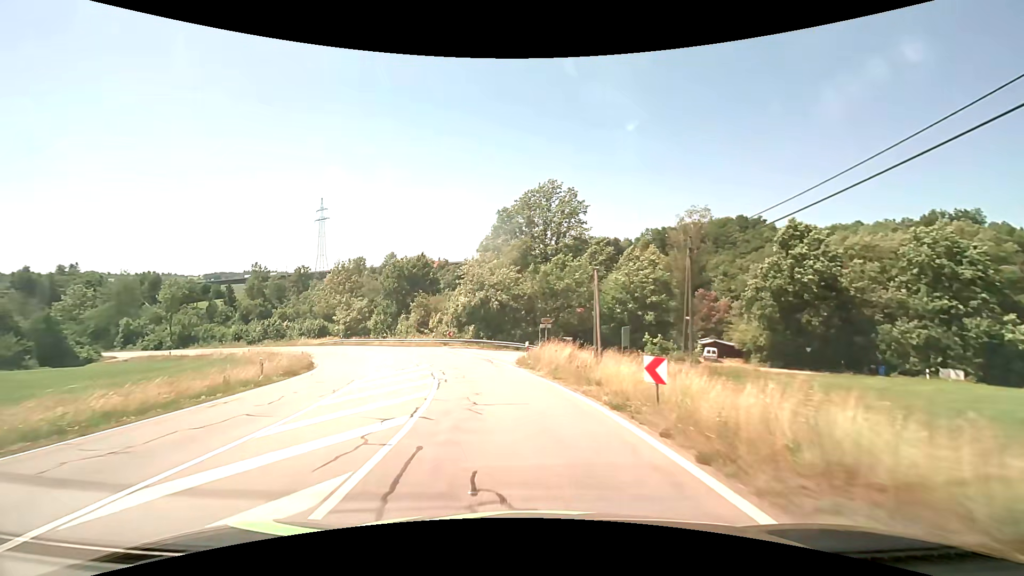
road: tertiary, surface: asphalt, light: Day
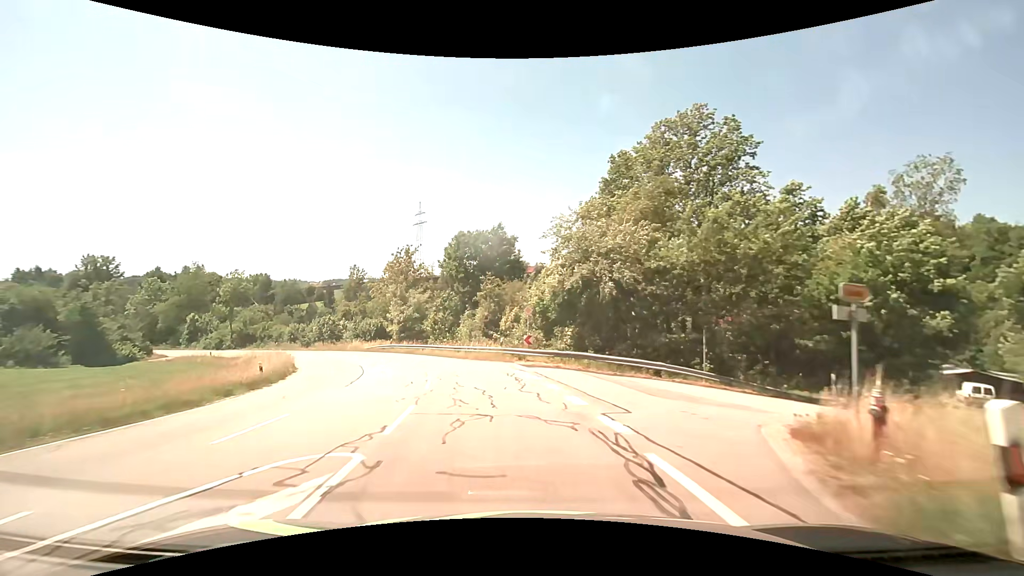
(-2.0, +20.7) m; -12°
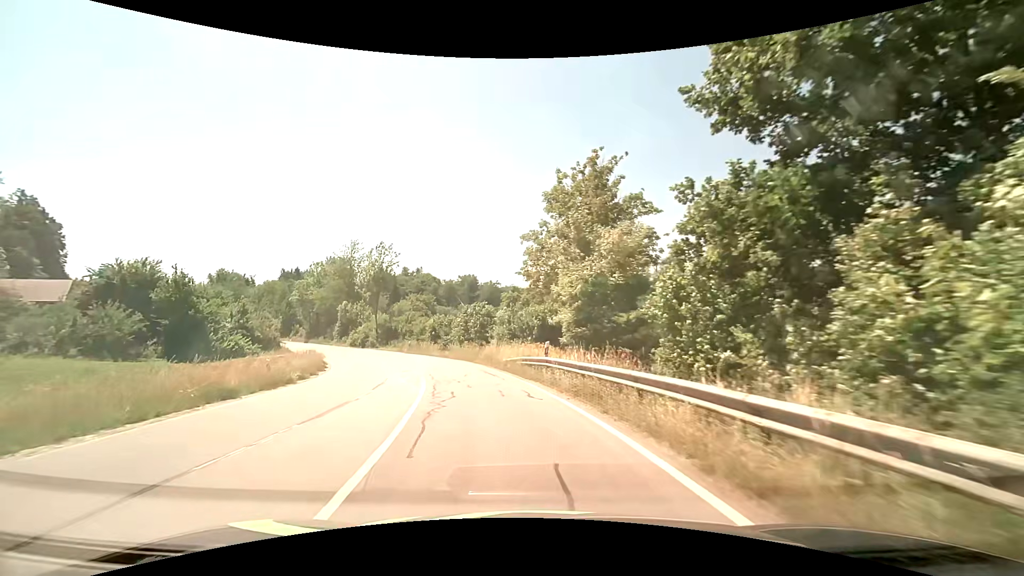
(-6.3, +32.5) m; -23°
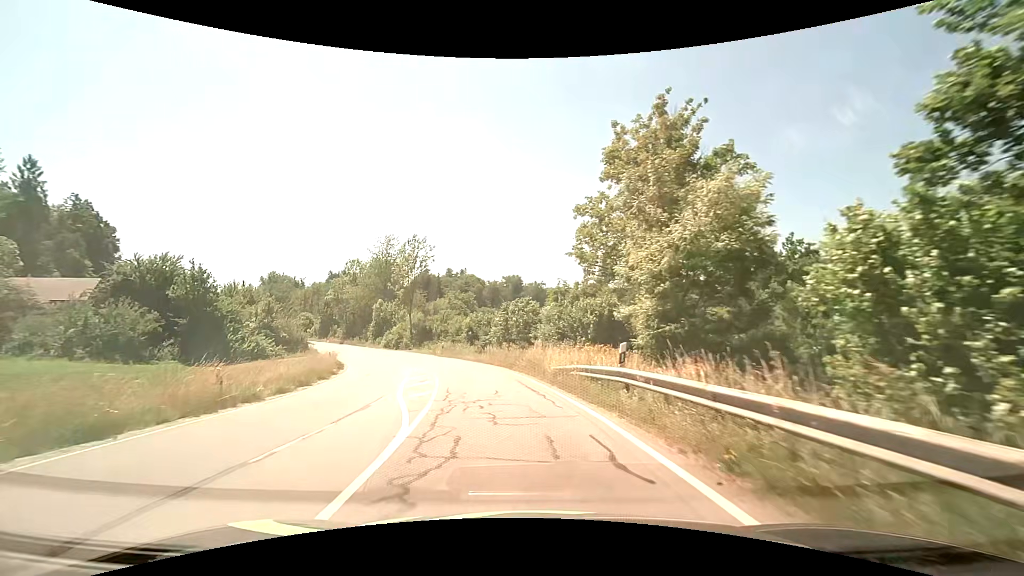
(-0.3, +6.5) m; -6°
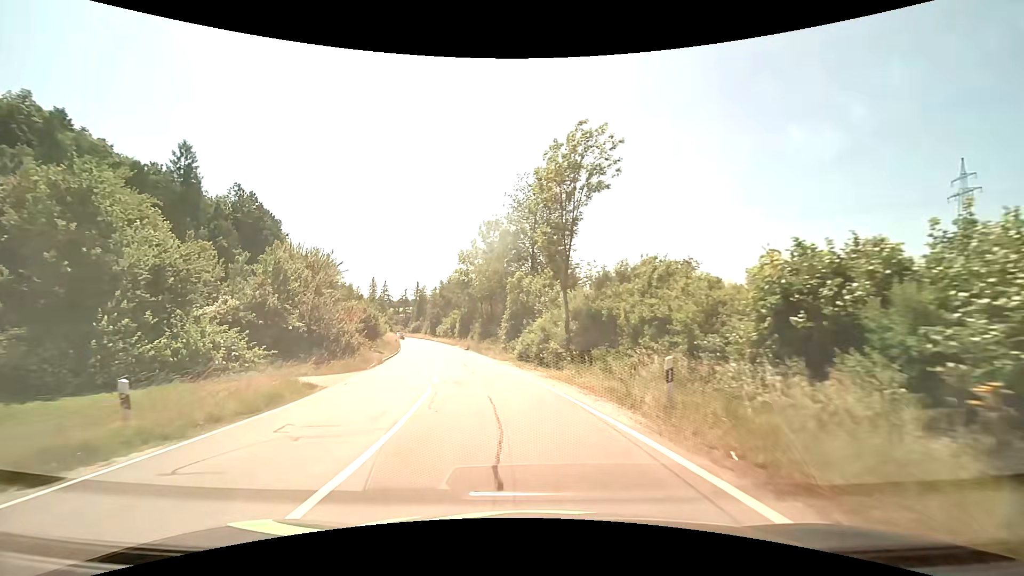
(-6.0, +33.5) m; -20°
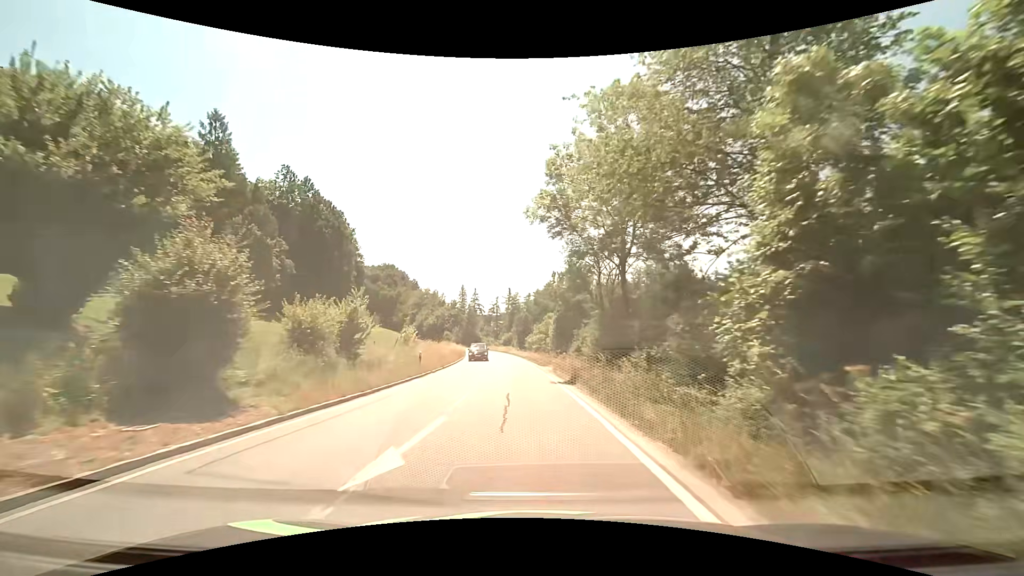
(-3.8, +30.4) m; -12°
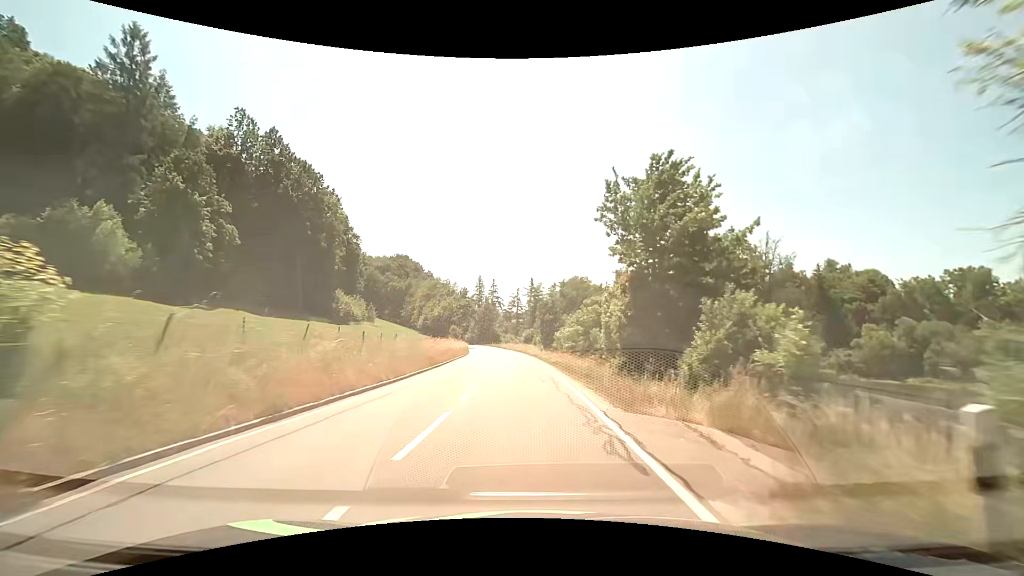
(-0.5, +24.4) m; -3°
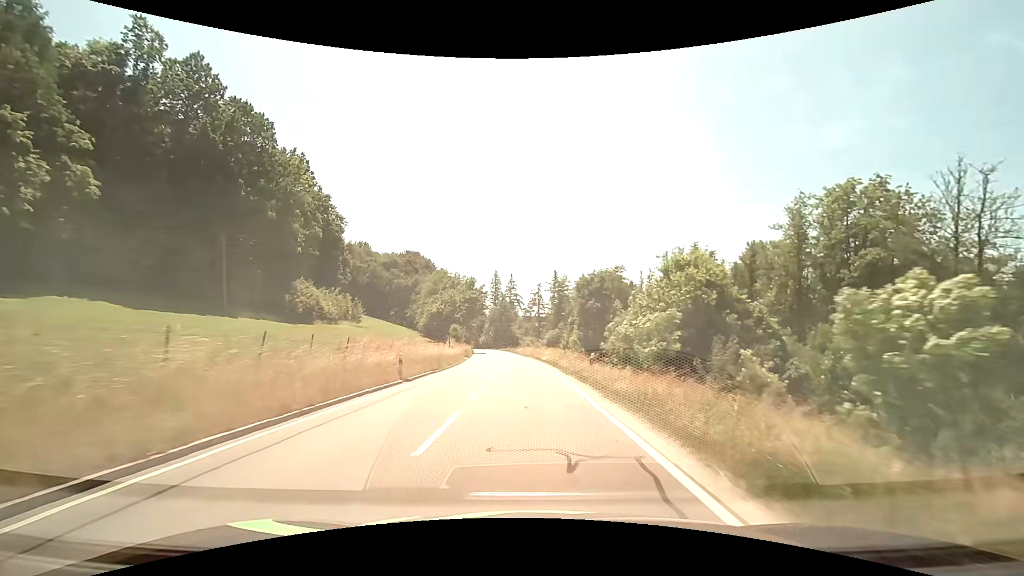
(-0.3, +25.1) m; -2°
(0, +10) (0, +20) (-1, +30) (-1, +40) (-2, +50) (-3, +60) (-4, +70) (-5, +80) (-6, +90) (-7, +100) m
